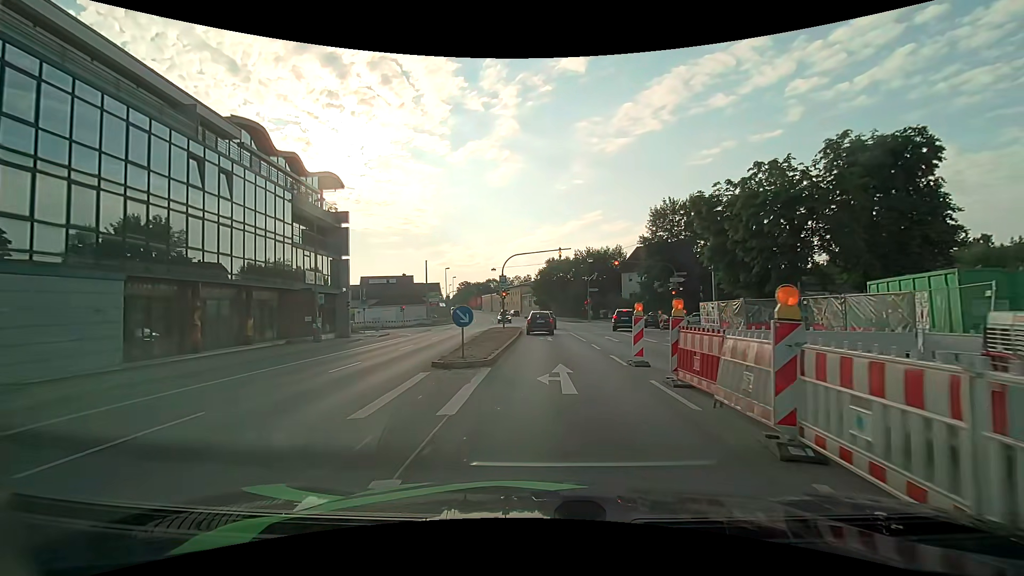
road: primary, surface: asphalt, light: Day
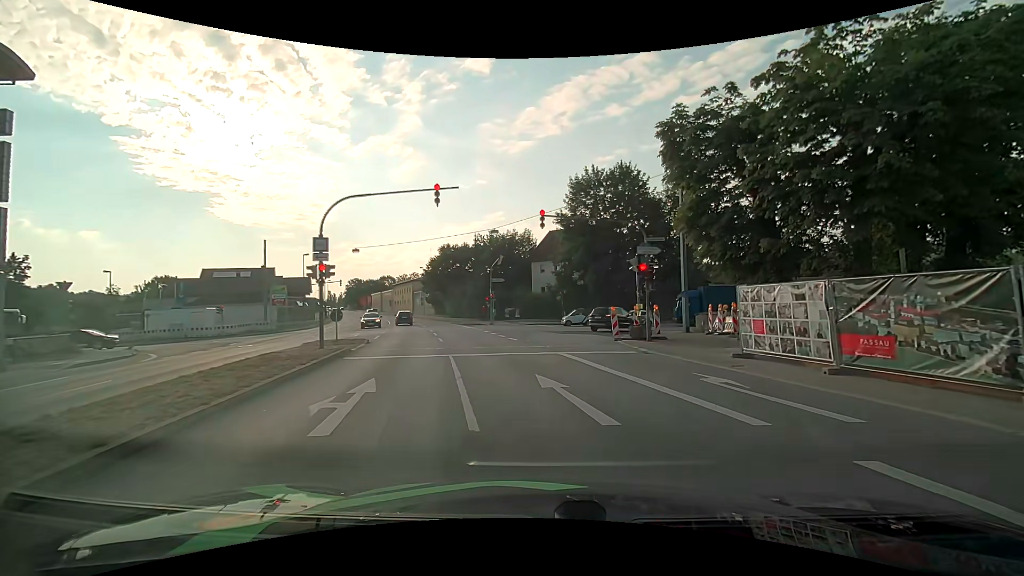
(+1.7, +19.3) m; +12°
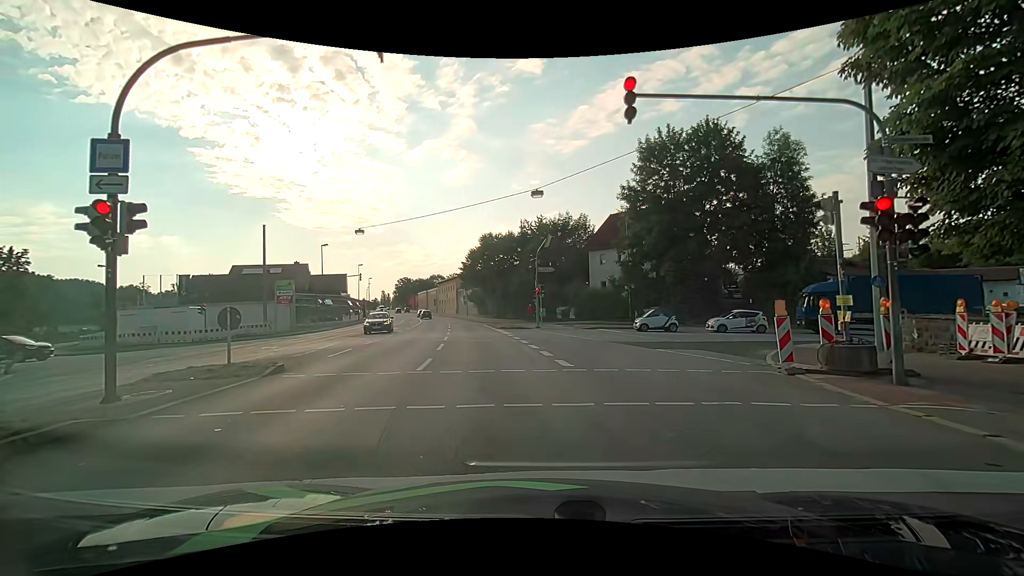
(-0.4, +11.8) m; -7°
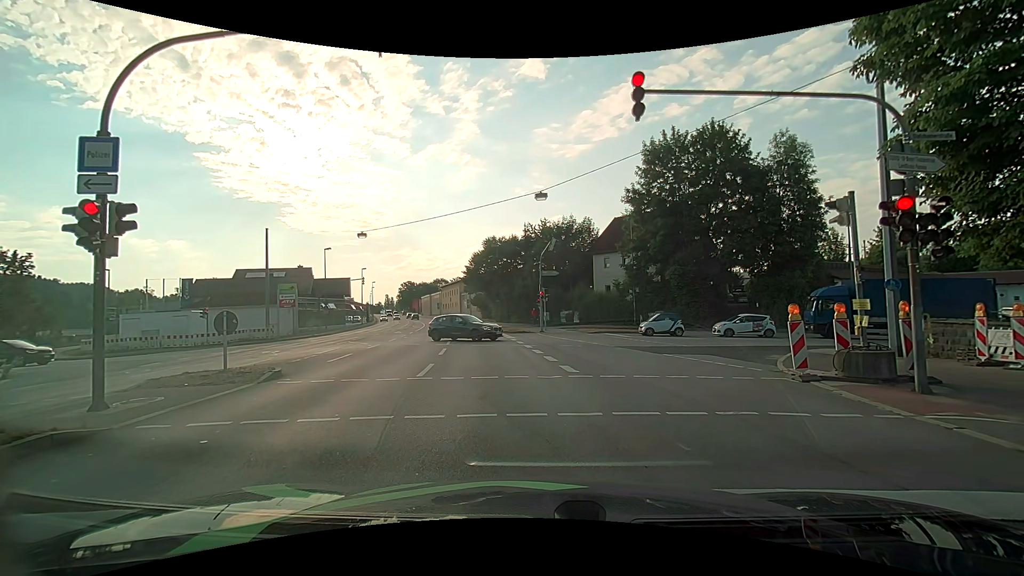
(0.0, +0.4) m; 0°
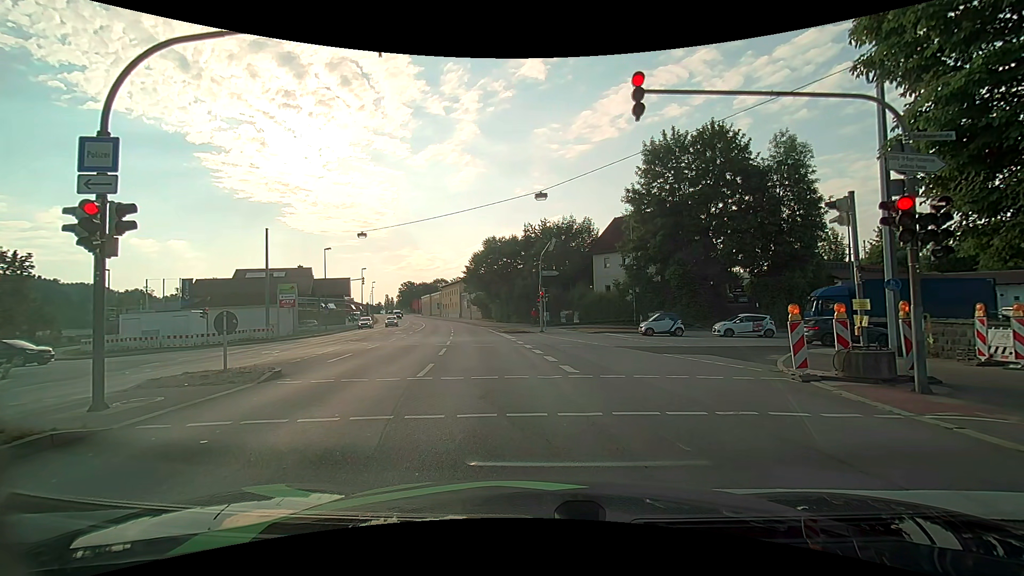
(0.0, 0.0) m; 0°
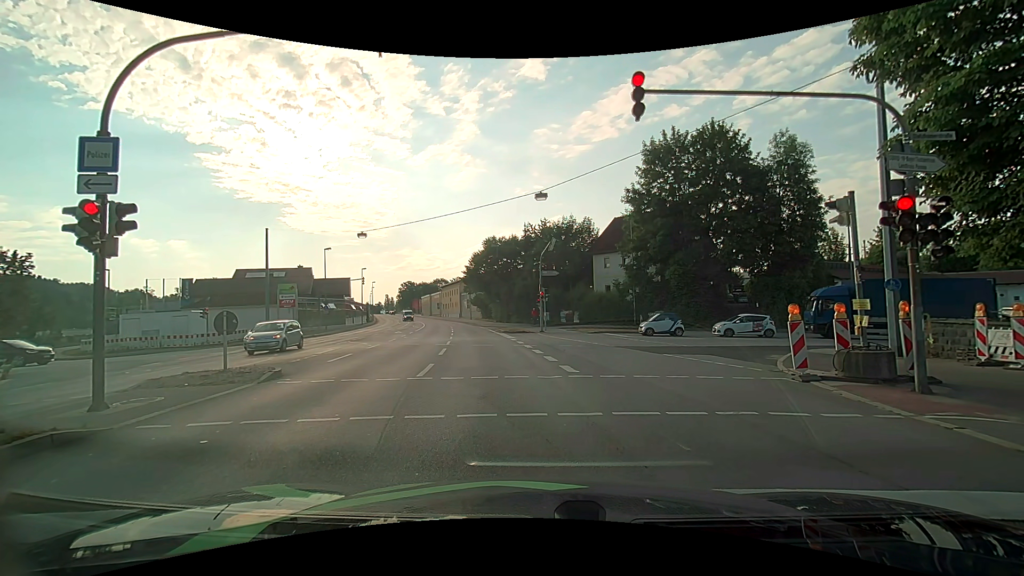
(0.0, 0.0) m; 0°
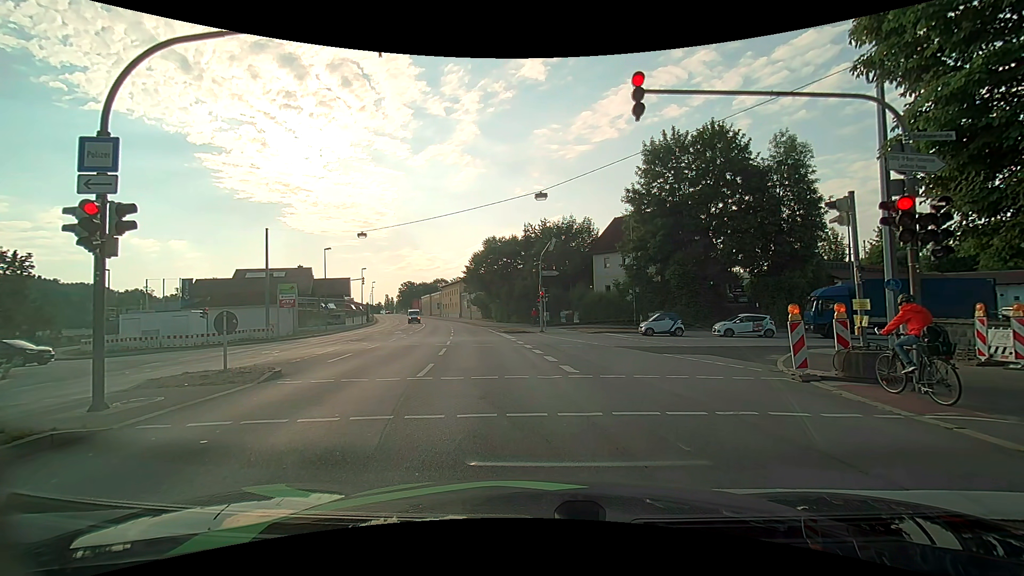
(0.0, 0.0) m; 0°
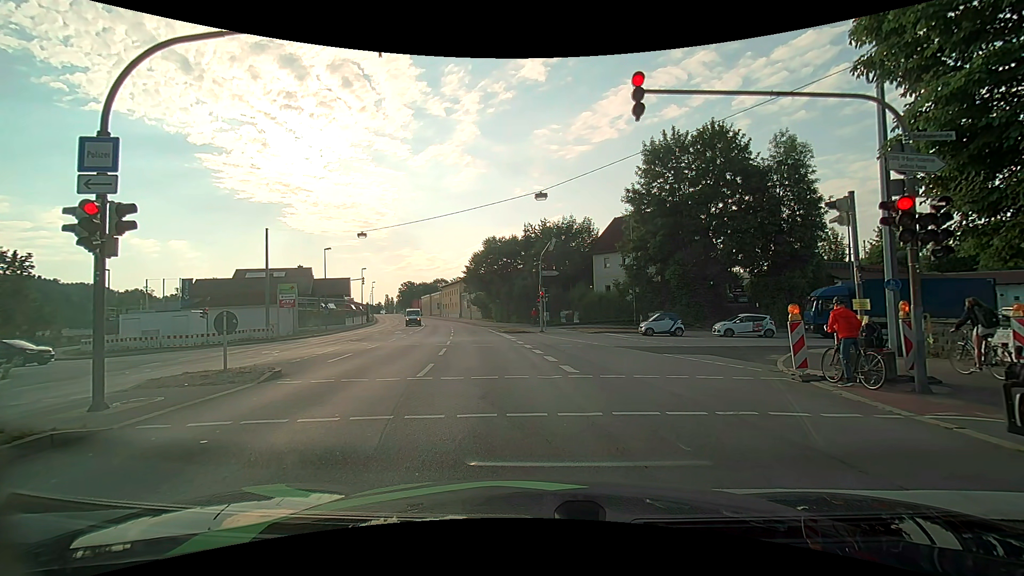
(0.0, 0.0) m; 0°
(-1, +10) (-2, +20) (-3, +30) (-5, +40) (-6, +50) (-8, +59) (-10, +69) (-12, +79) (-15, +89) (-17, +98) m
